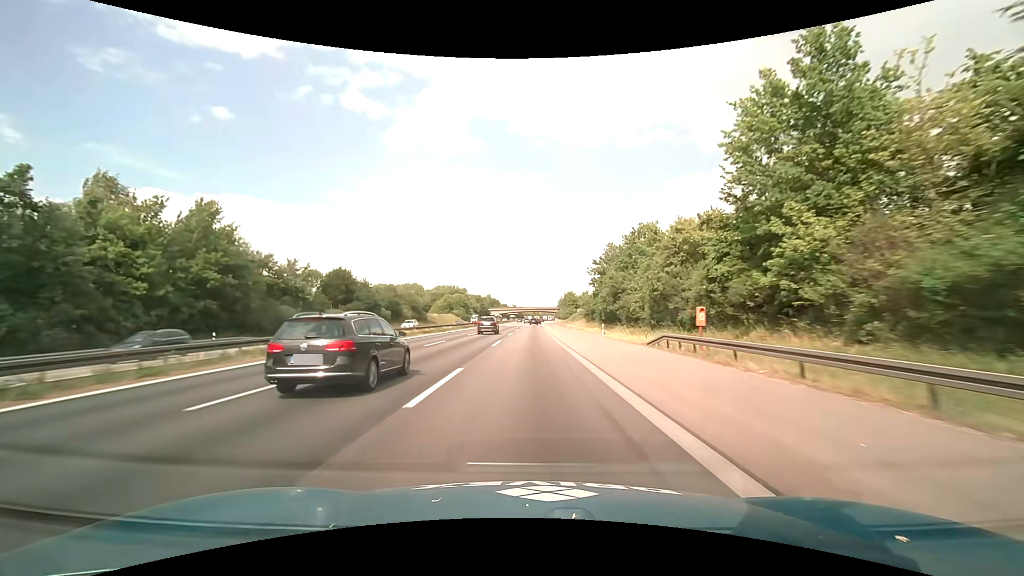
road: motorway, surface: asphalt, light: Day
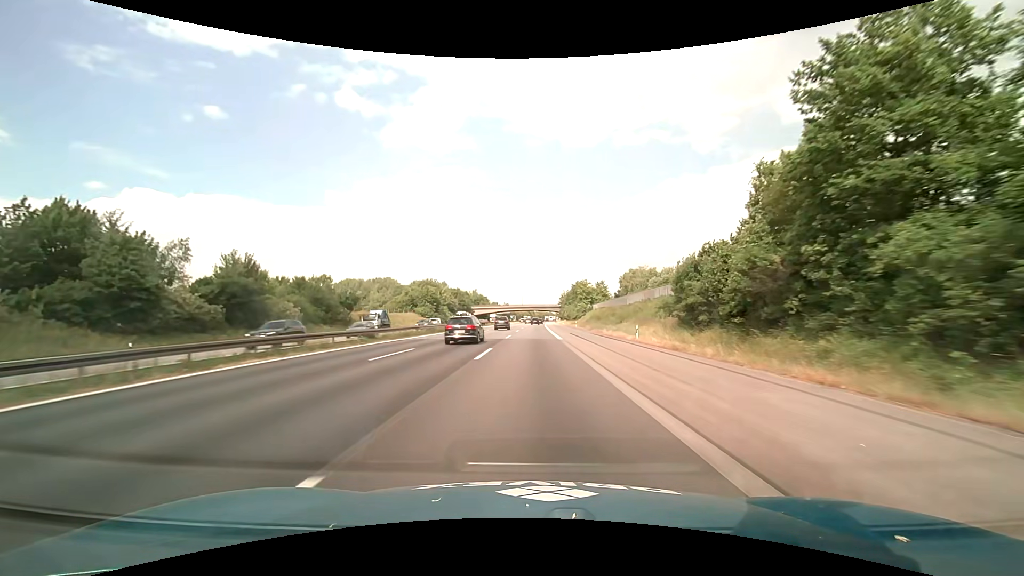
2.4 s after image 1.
(+0.4, +63.2) m; +1°
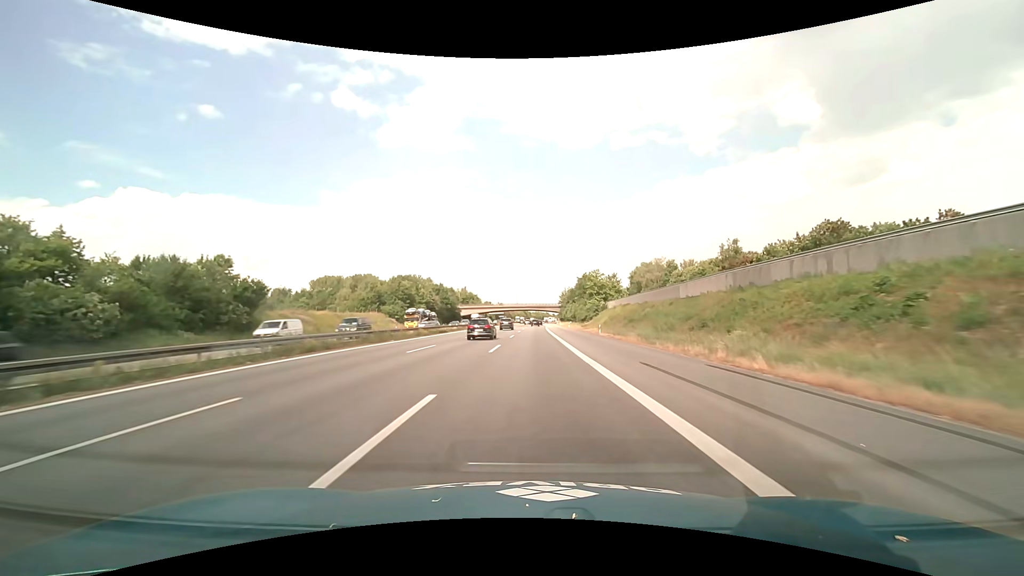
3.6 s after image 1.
(+0.1, +31.5) m; 0°
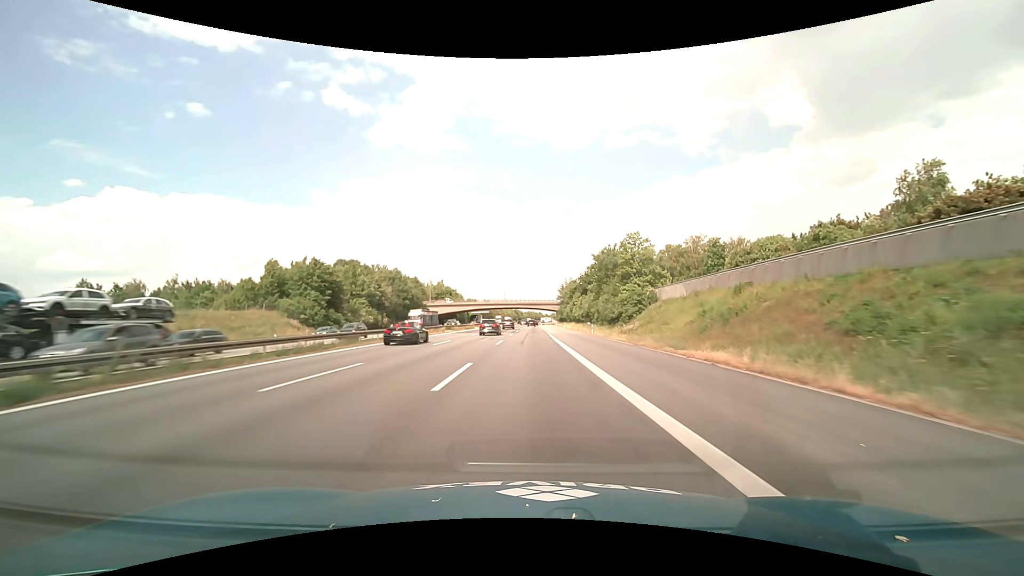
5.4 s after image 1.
(+0.4, +47.4) m; +1°
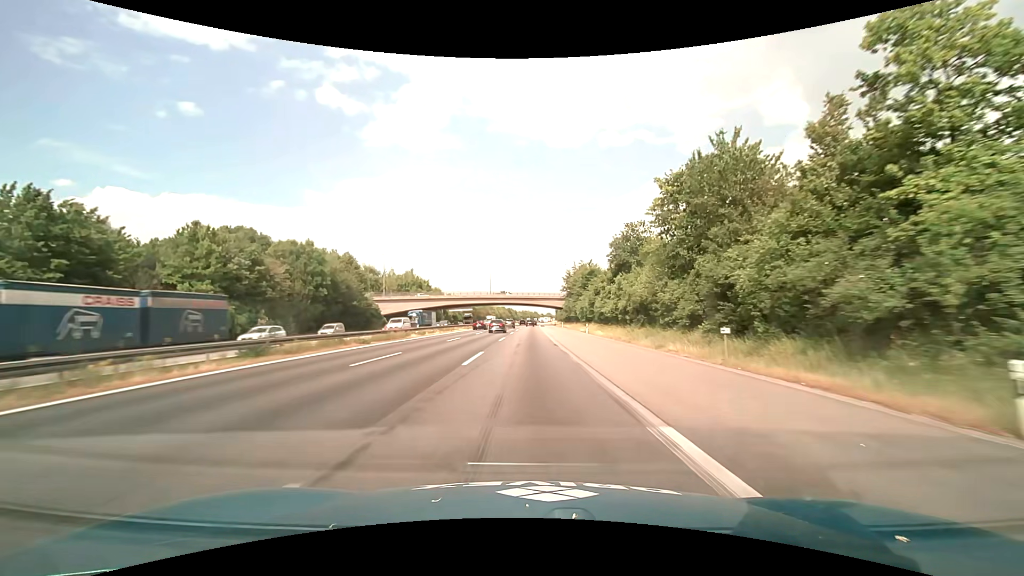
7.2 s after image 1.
(+0.3, +47.4) m; 0°
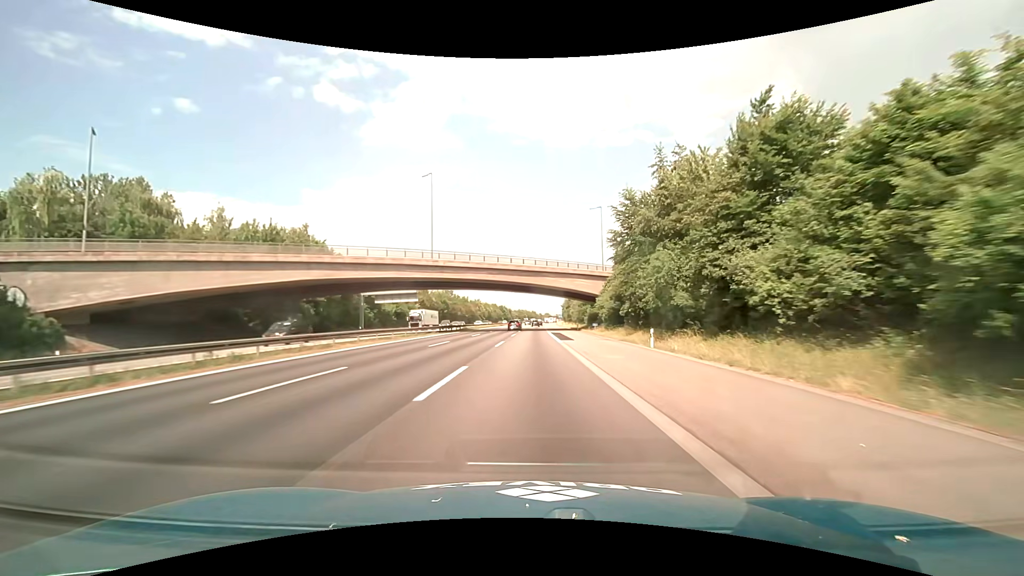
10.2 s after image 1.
(+0.3, +79.0) m; 0°
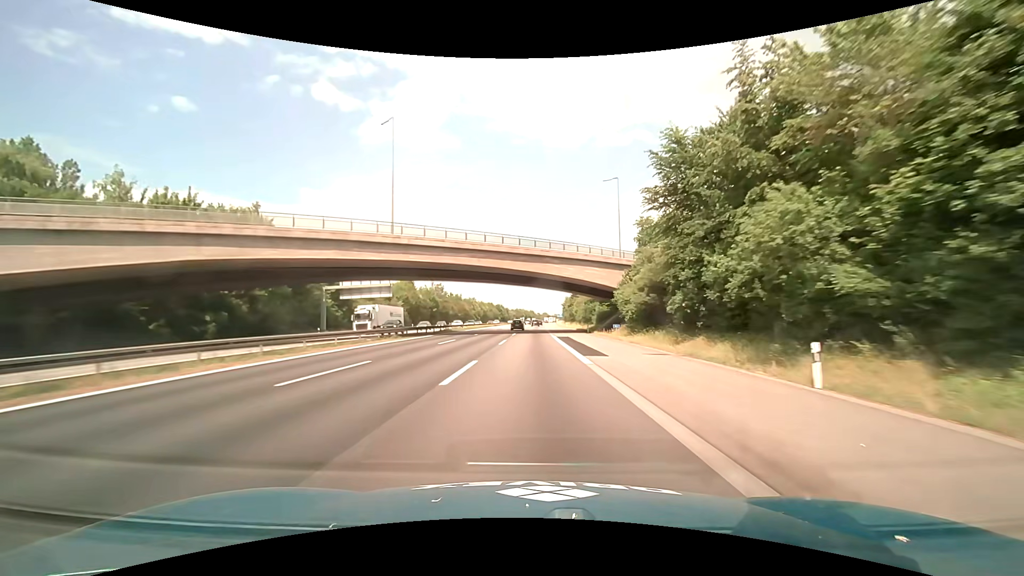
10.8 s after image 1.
(0.0, +15.8) m; 0°
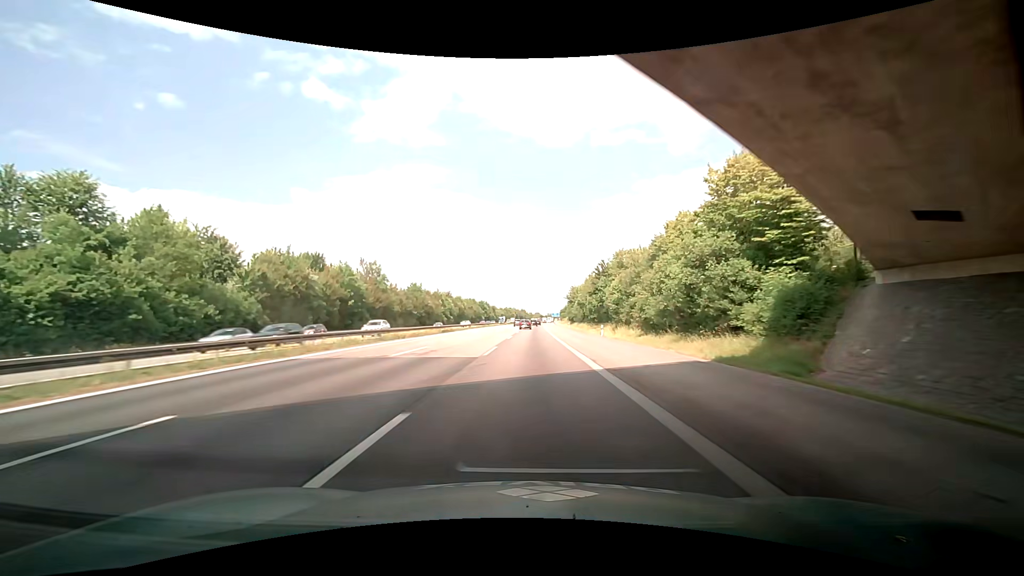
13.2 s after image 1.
(+0.5, +63.1) m; +1°
(0, +10) (0, +20) (0, +30) (0, +40) (0, +50) (0, +60) (+1, +70) (+1, +80) (+1, +90) (+1, +100) m
